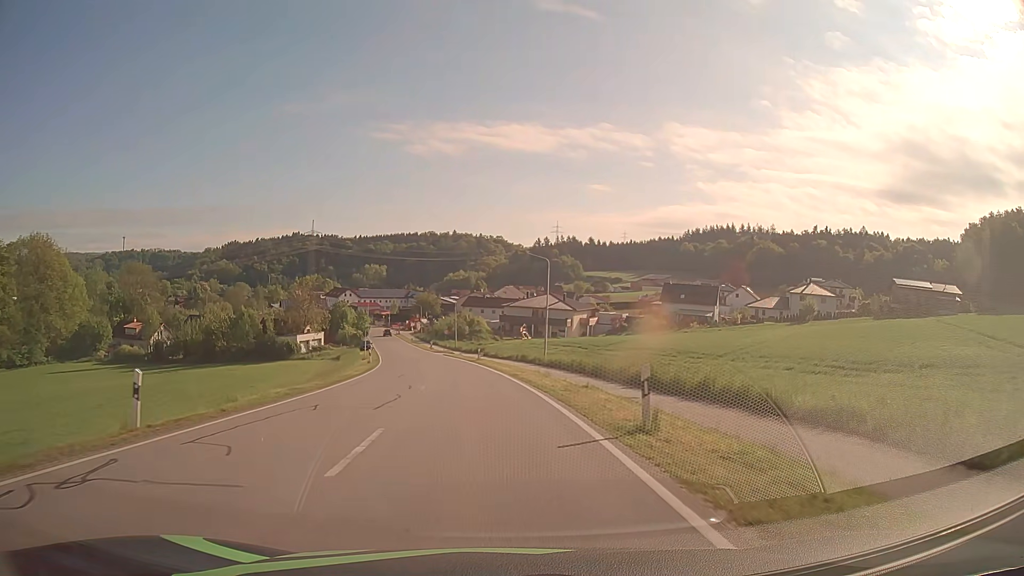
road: secondary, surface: asphalt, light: Day
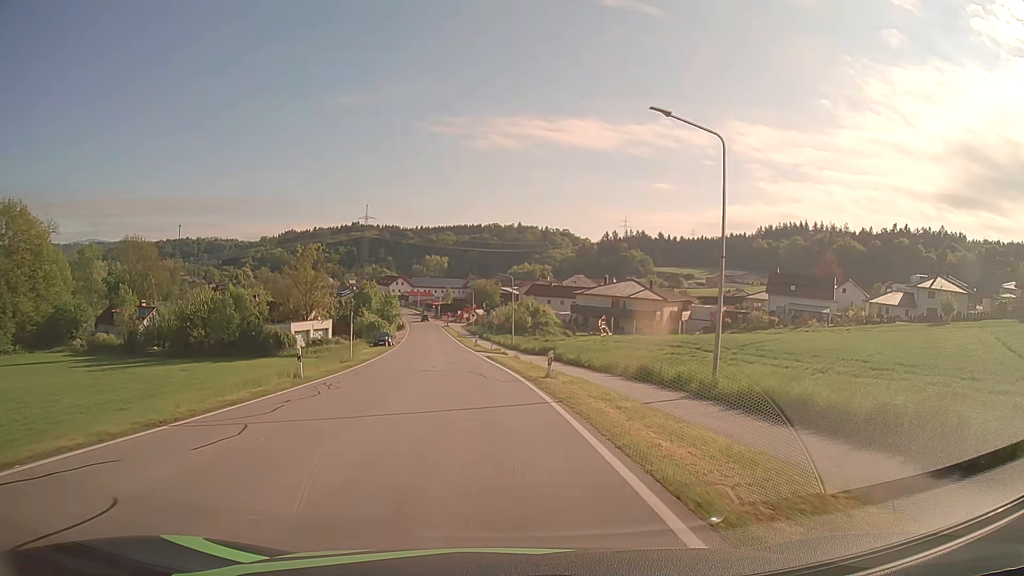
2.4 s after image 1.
(-1.1, +28.2) m; -5°
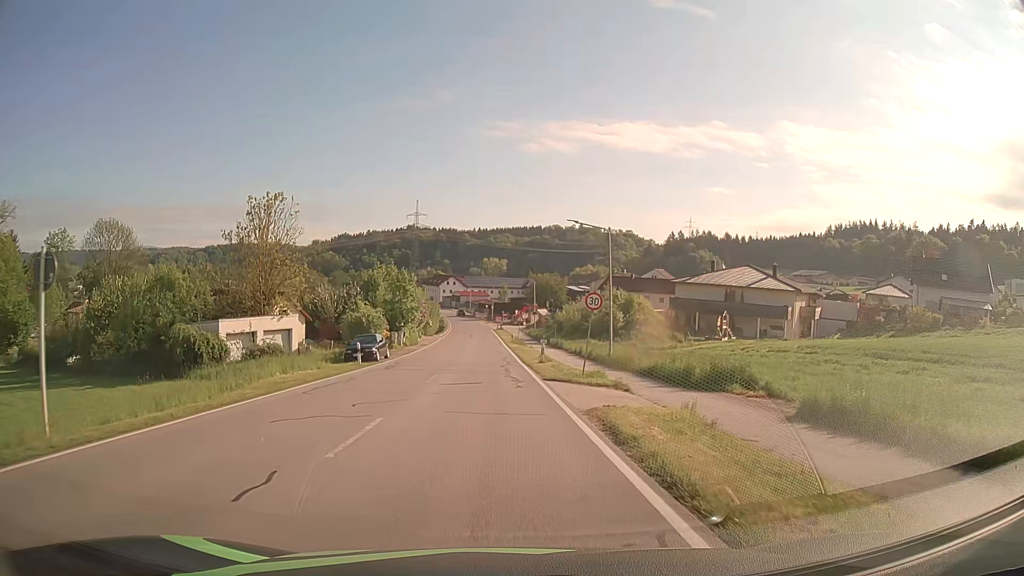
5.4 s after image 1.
(-1.4, +30.9) m; -5°
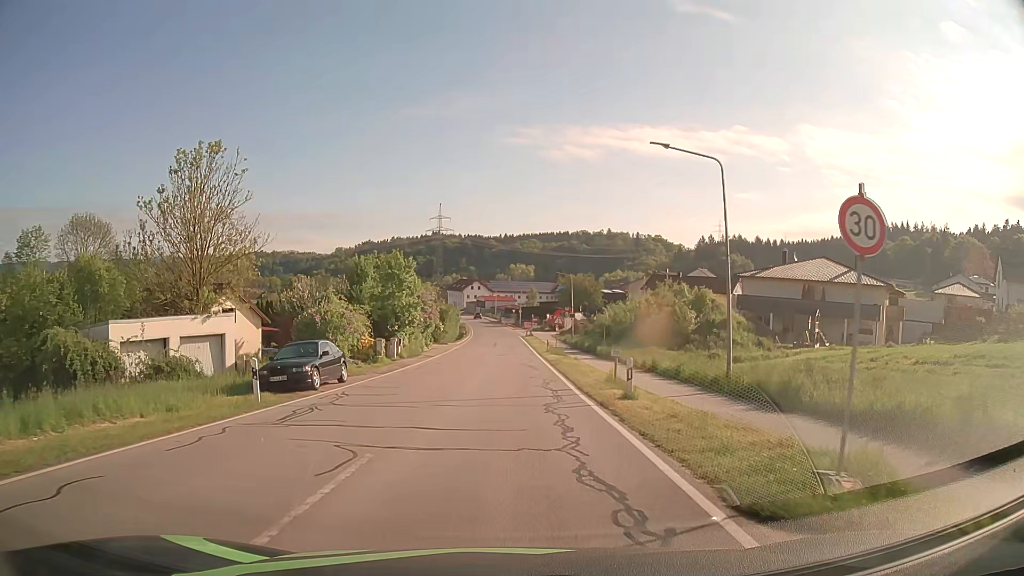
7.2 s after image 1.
(-0.3, +14.9) m; -3°
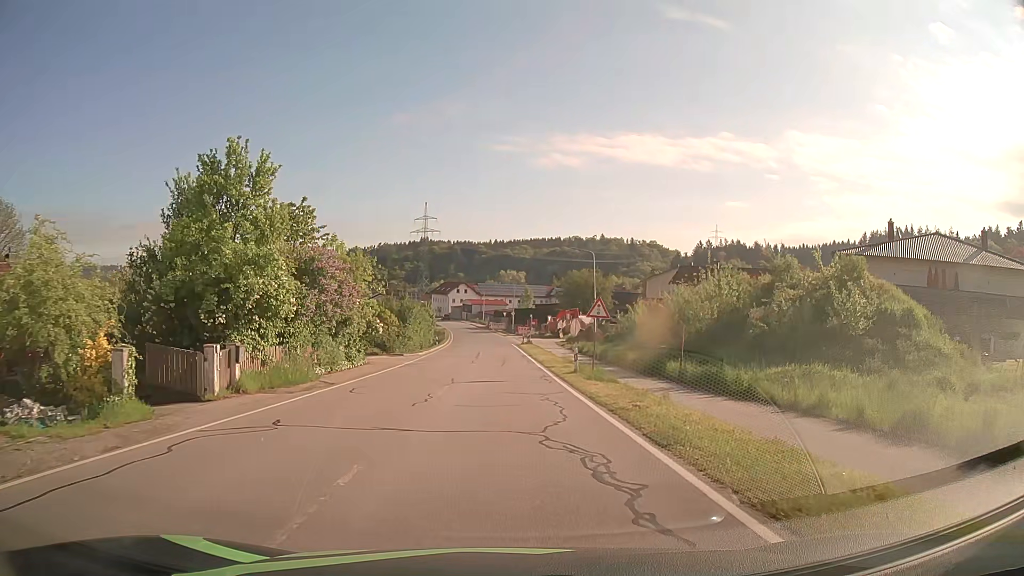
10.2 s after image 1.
(+0.2, +23.7) m; +1°
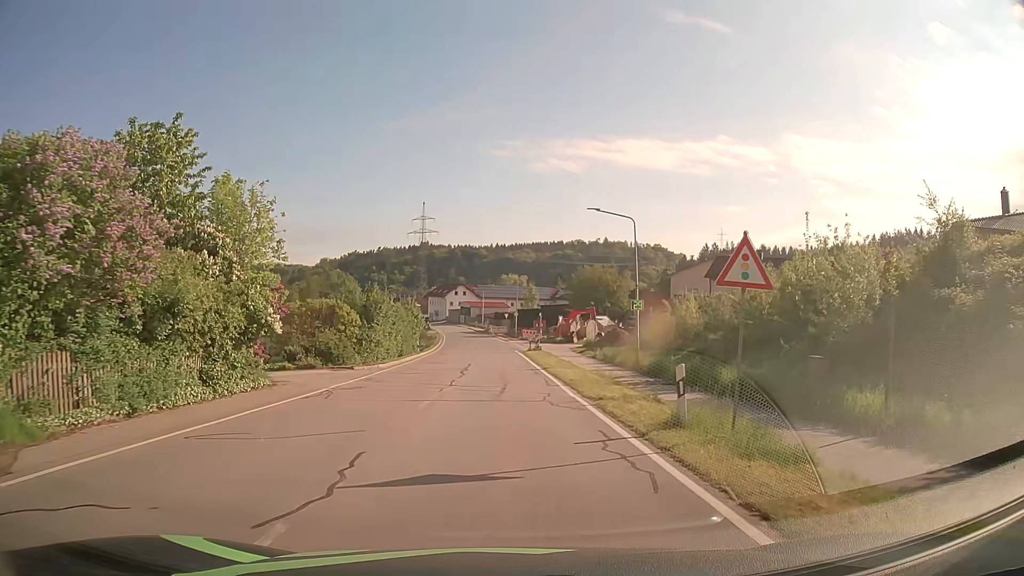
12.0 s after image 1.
(0.0, +14.4) m; 0°
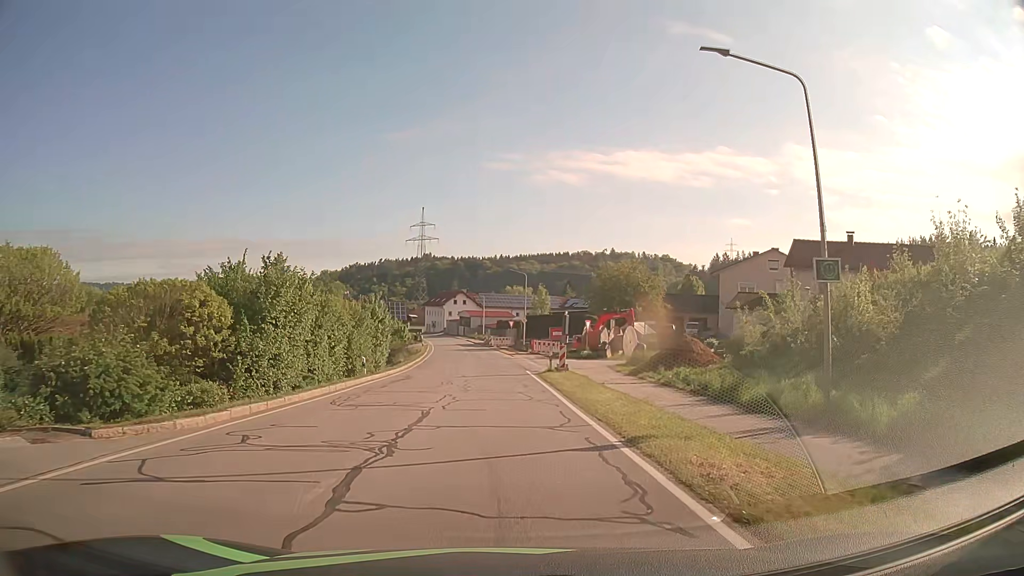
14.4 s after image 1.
(0.0, +19.3) m; 0°
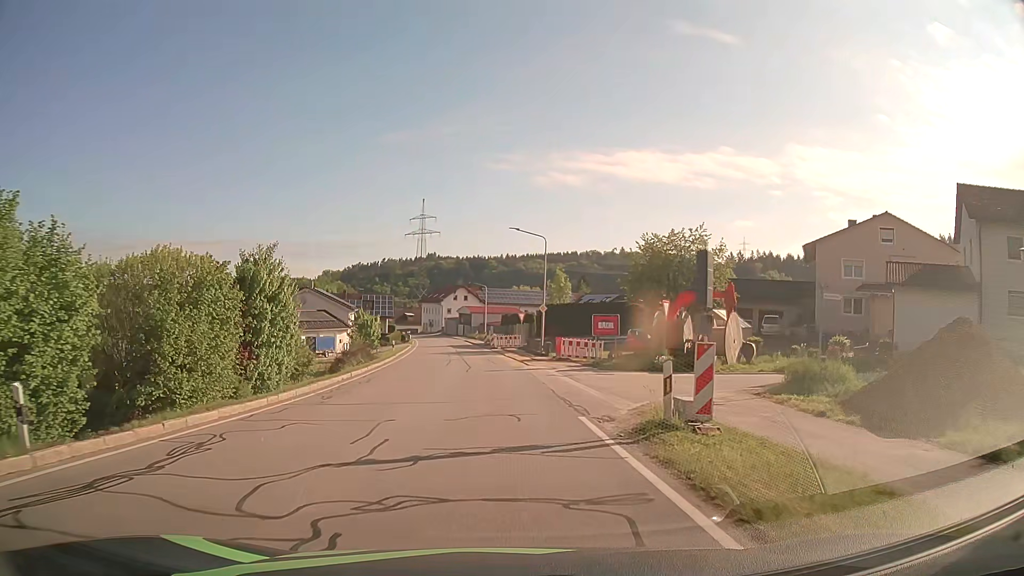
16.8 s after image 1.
(-0.3, +21.7) m; -1°
(0, +10) (0, +20) (-1, +30) (-2, +40) (-3, +50) (-4, +60) (-5, +70) (-6, +80) (-7, +90) (-8, +100) m
